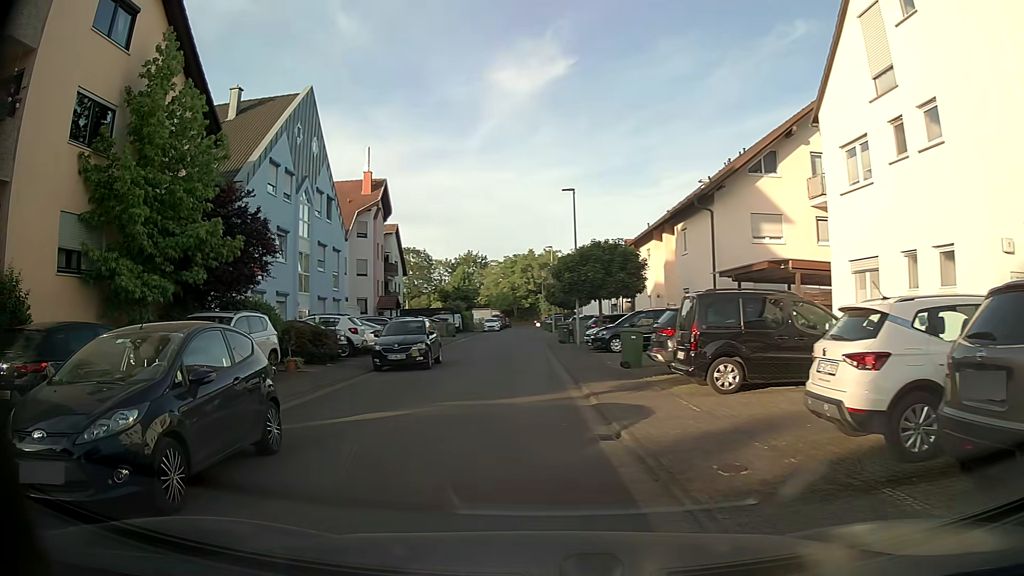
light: Day
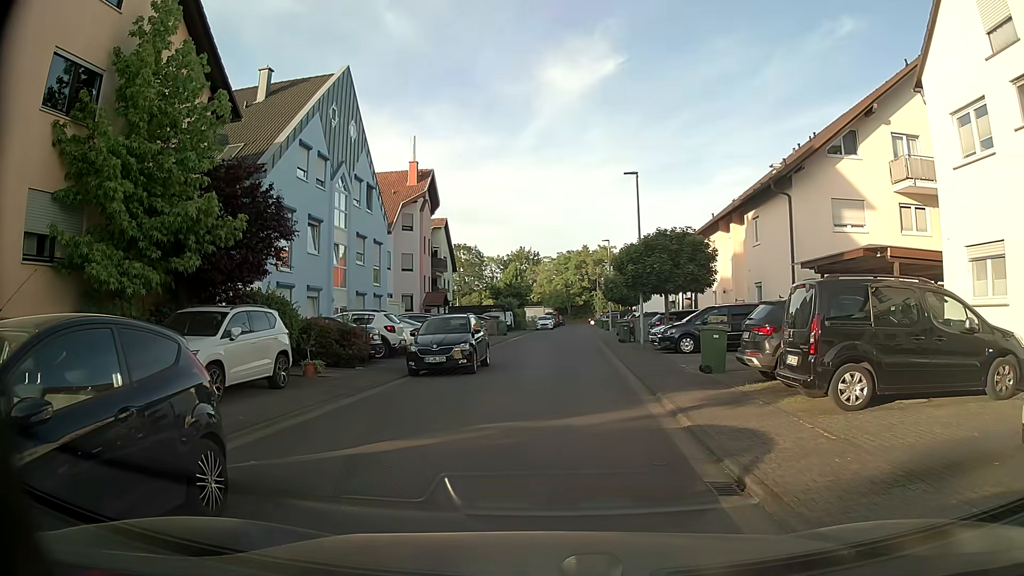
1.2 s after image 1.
(-0.2, +2.7) m; -5°
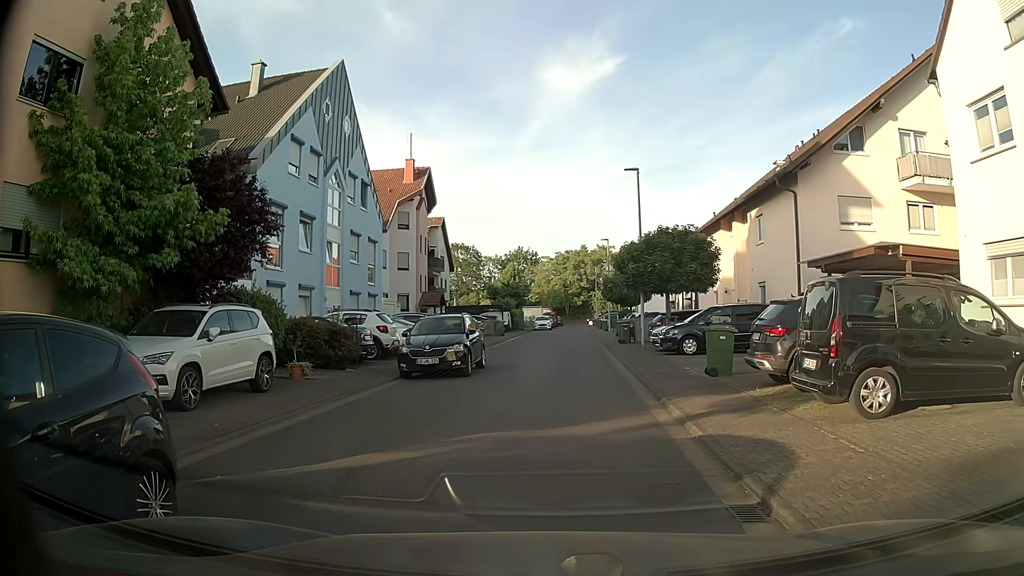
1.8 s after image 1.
(0.0, +0.7) m; 0°
